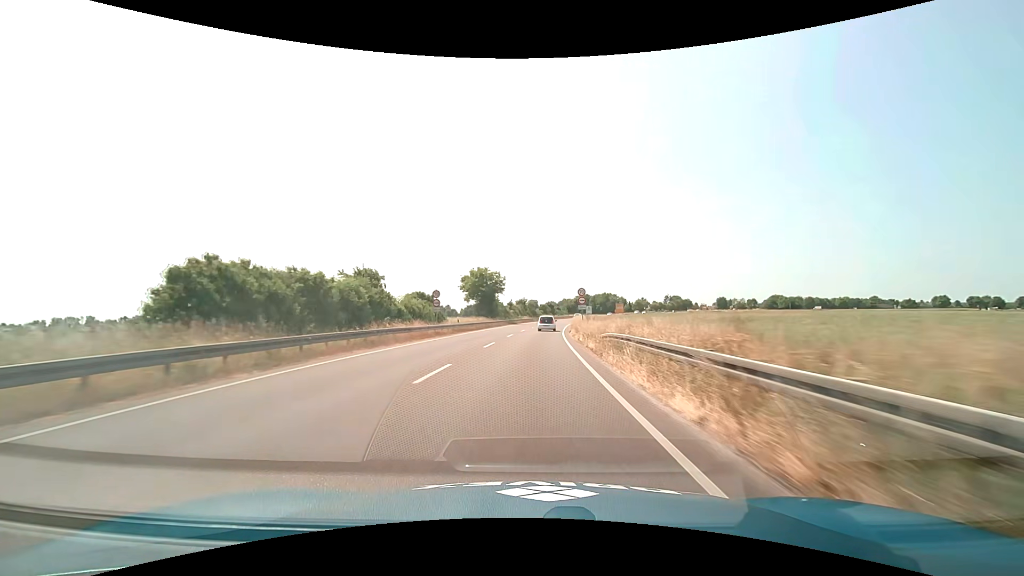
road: primary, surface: asphalt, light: Day
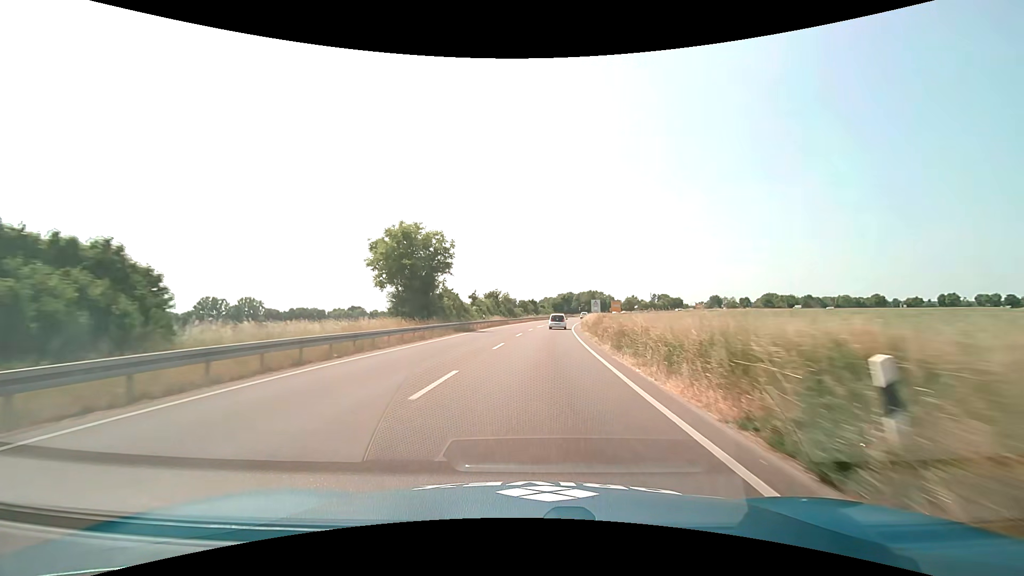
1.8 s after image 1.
(+0.8, +37.4) m; +2°
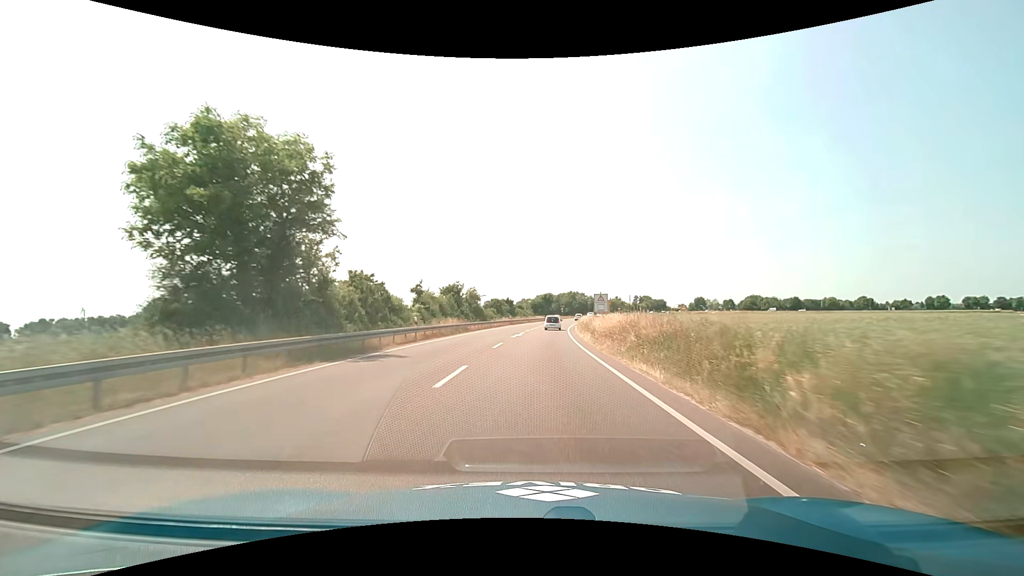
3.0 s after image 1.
(+0.5, +22.4) m; +3°
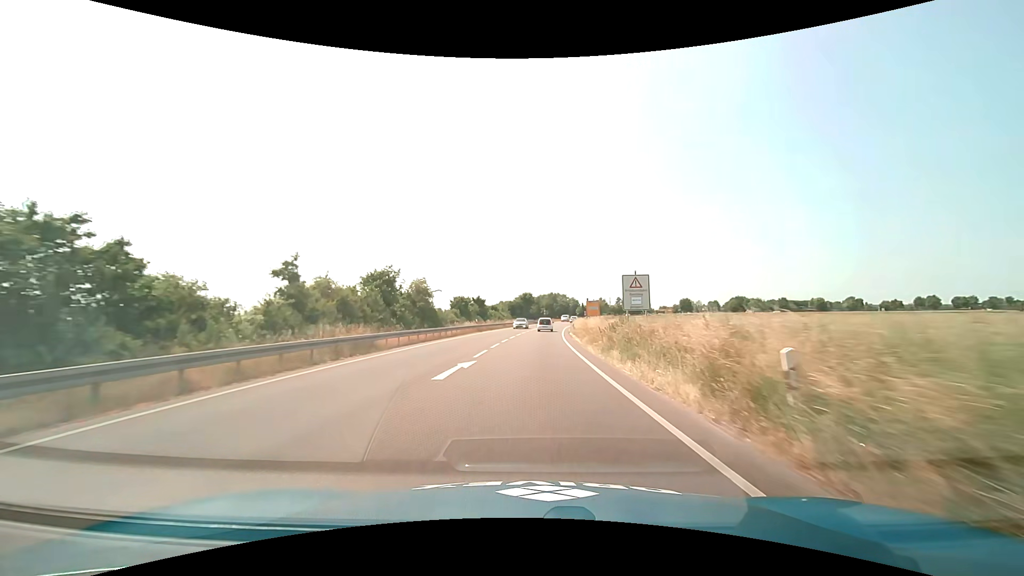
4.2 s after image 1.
(+0.5, +21.4) m; +2°
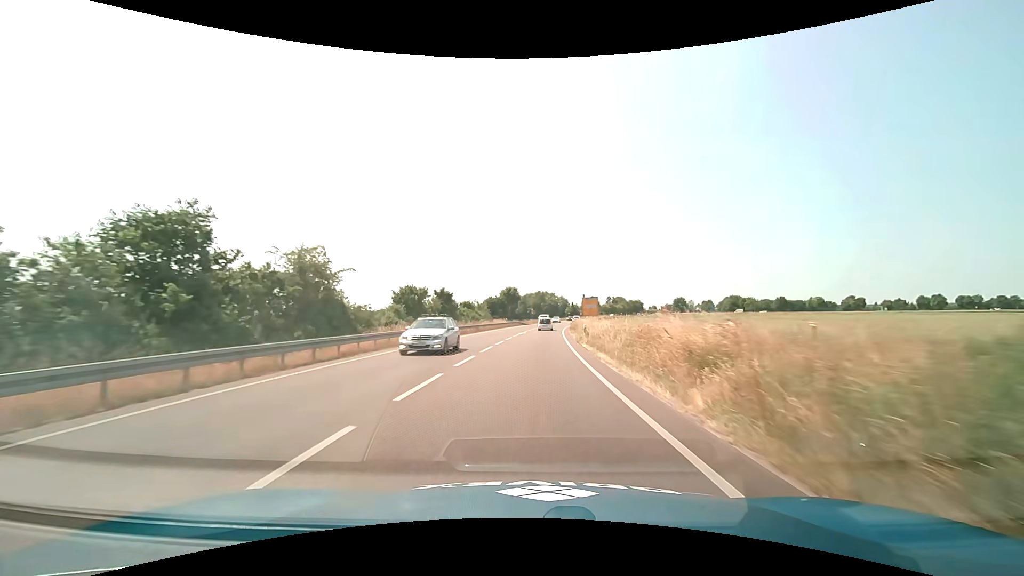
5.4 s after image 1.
(+0.4, +21.4) m; +2°
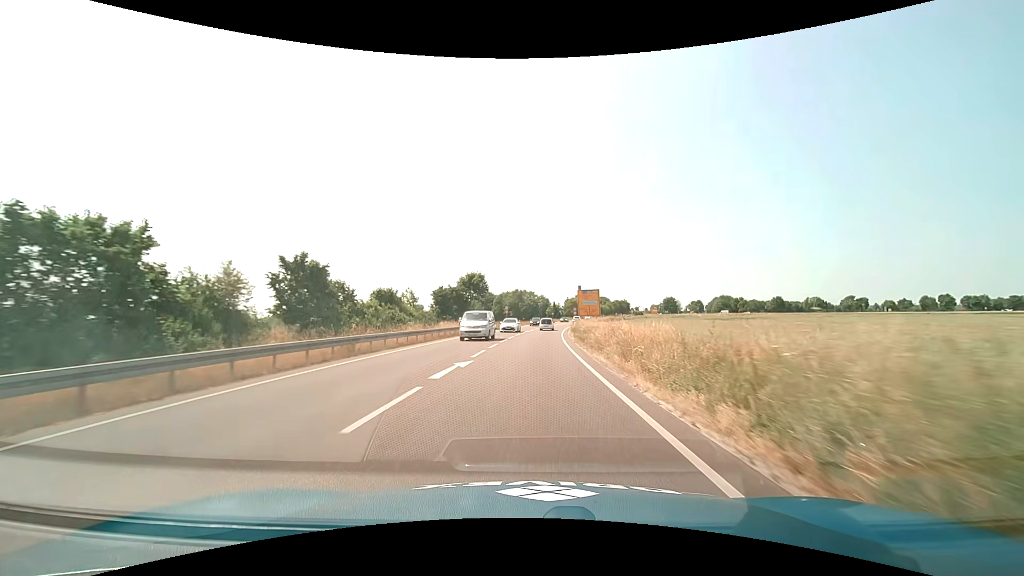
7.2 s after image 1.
(+0.7, +32.1) m; +3°
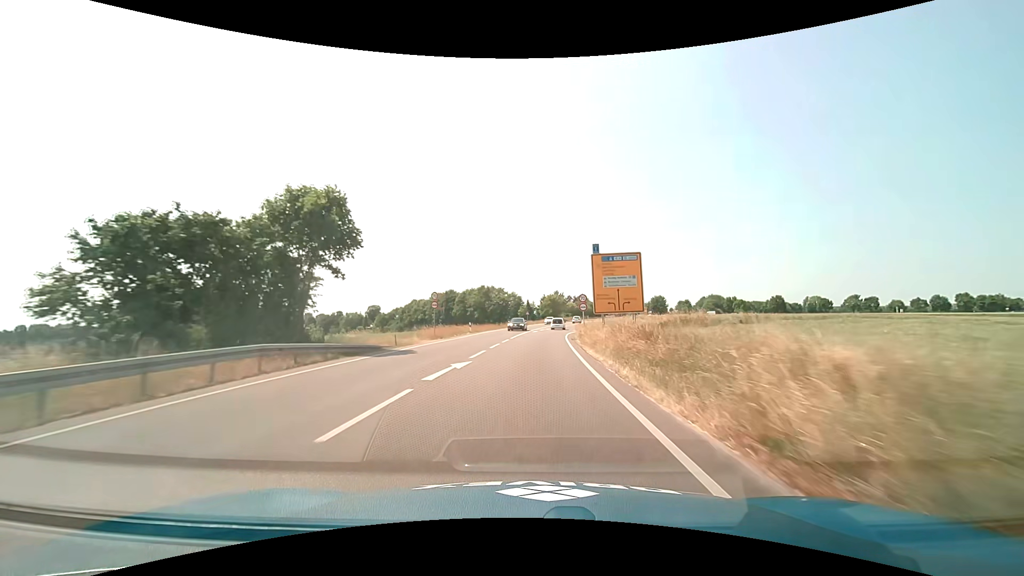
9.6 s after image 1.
(+1.2, +42.2) m; +3°
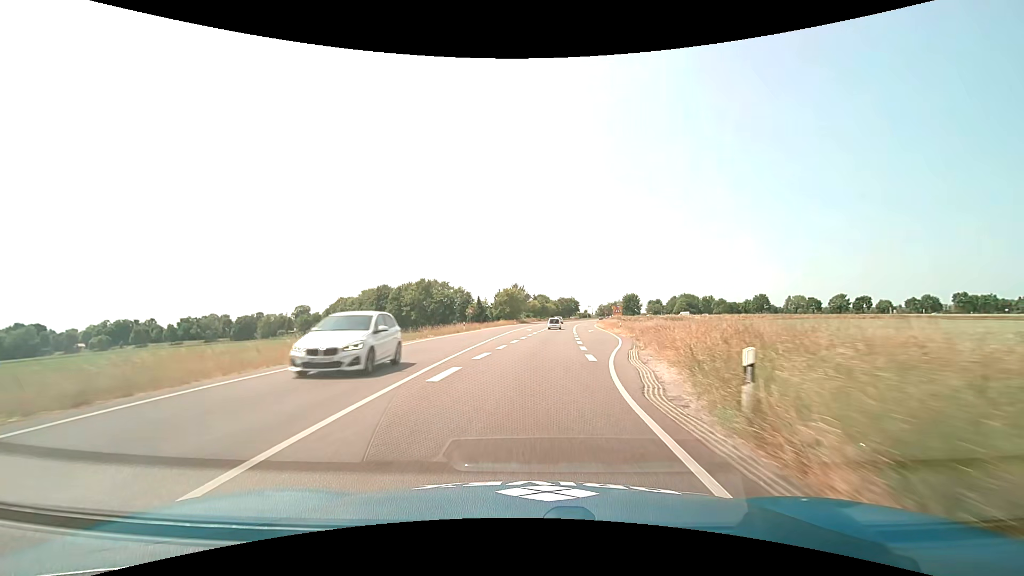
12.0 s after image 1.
(+1.5, +41.7) m; +5°
(0, +10) (+1, +20) (+1, +30) (+2, +40) (+3, +50) (+4, +60) (+5, +70) (+6, +80) (+7, +90) (+8, +100) m
